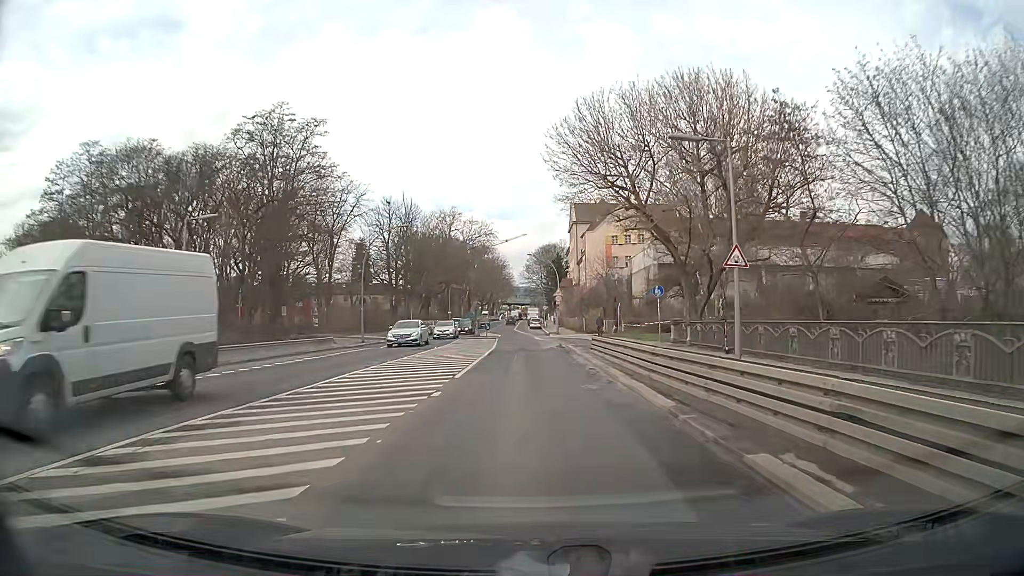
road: secondary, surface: asphalt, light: Day
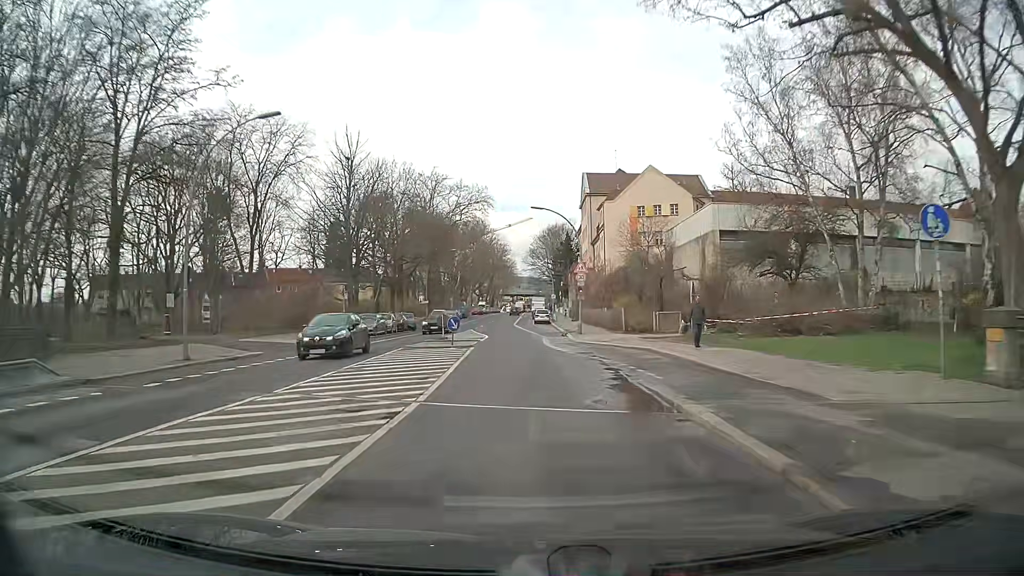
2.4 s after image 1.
(-0.1, +24.4) m; 0°
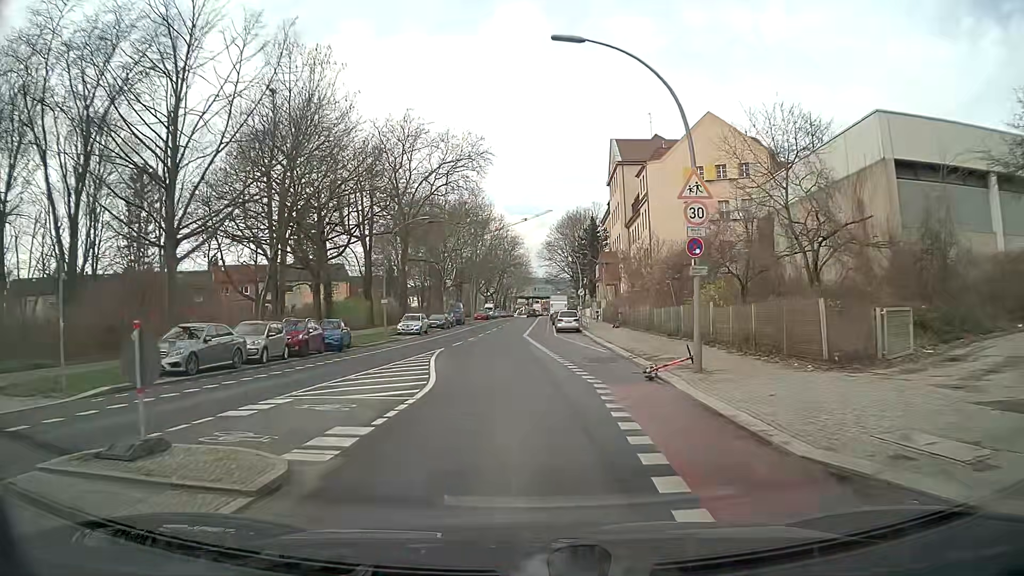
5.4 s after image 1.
(-0.2, +26.1) m; -2°
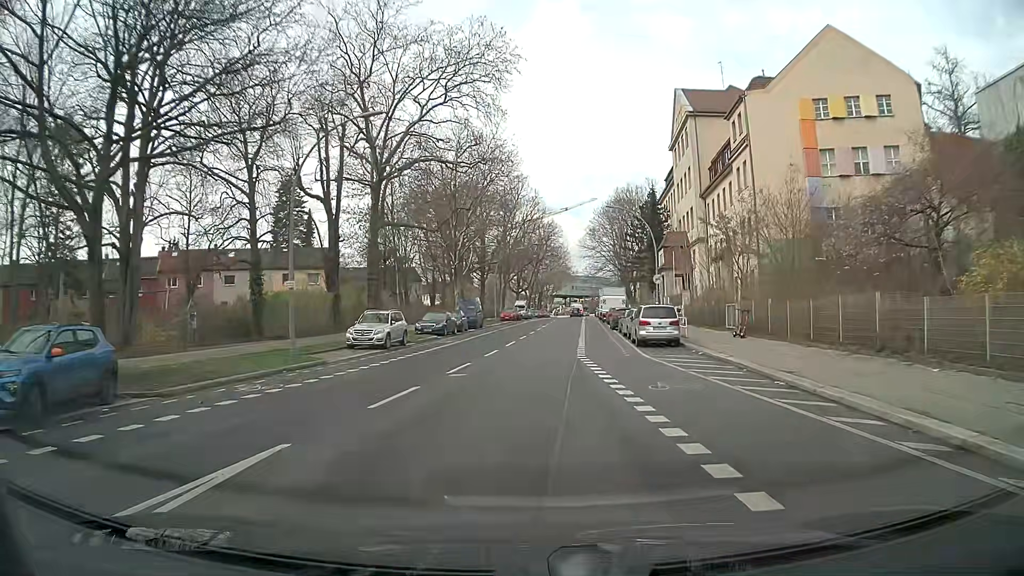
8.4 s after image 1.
(-0.7, +23.2) m; -3°
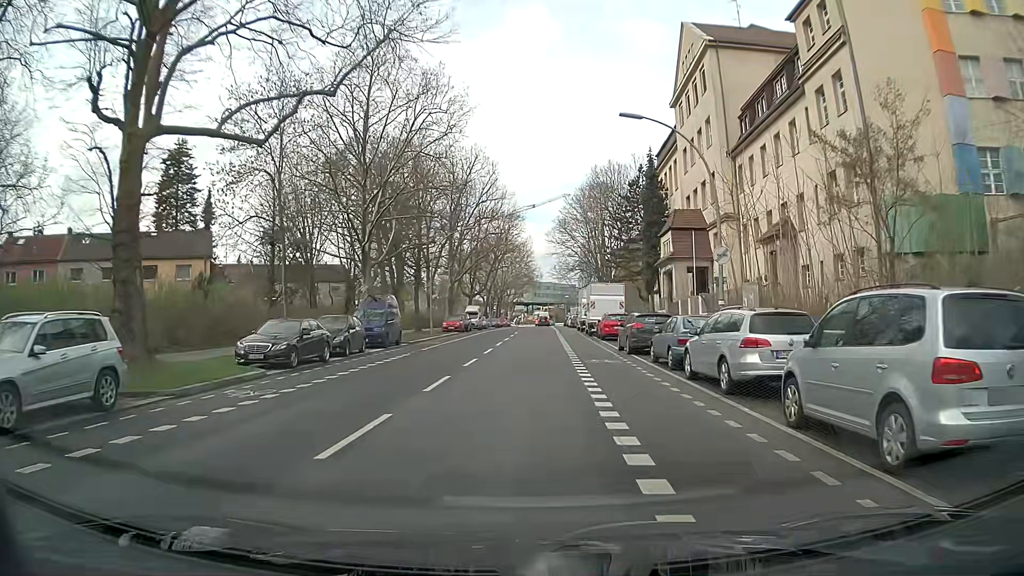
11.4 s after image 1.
(+0.7, +21.2) m; +4°
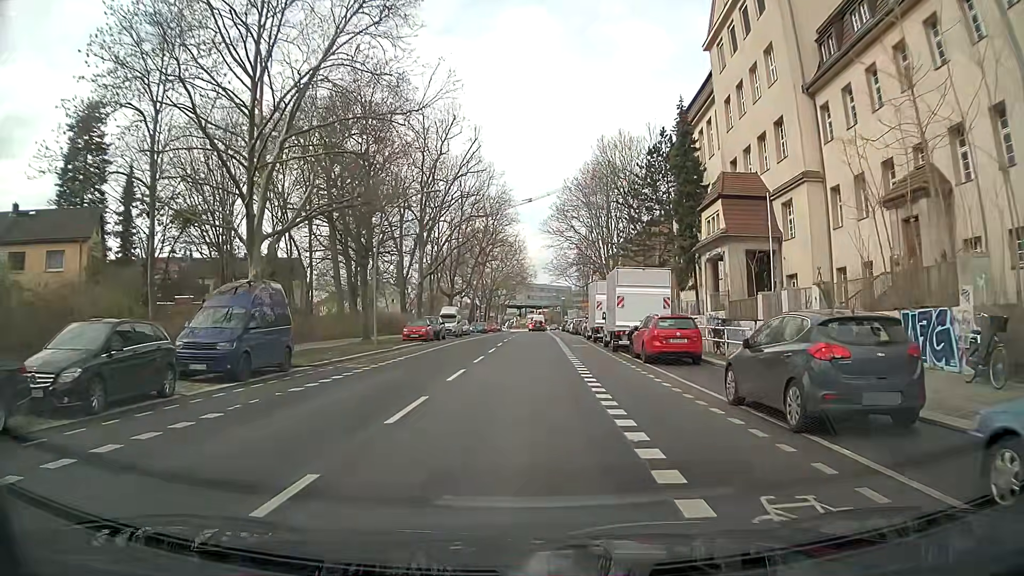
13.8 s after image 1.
(+0.1, +15.4) m; 0°
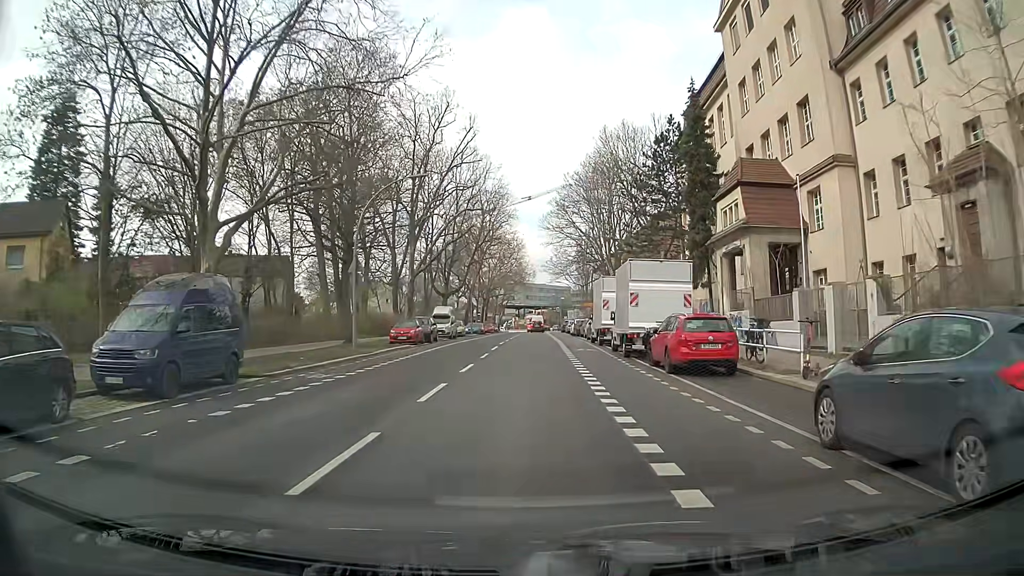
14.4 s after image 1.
(+0.1, +3.7) m; 0°
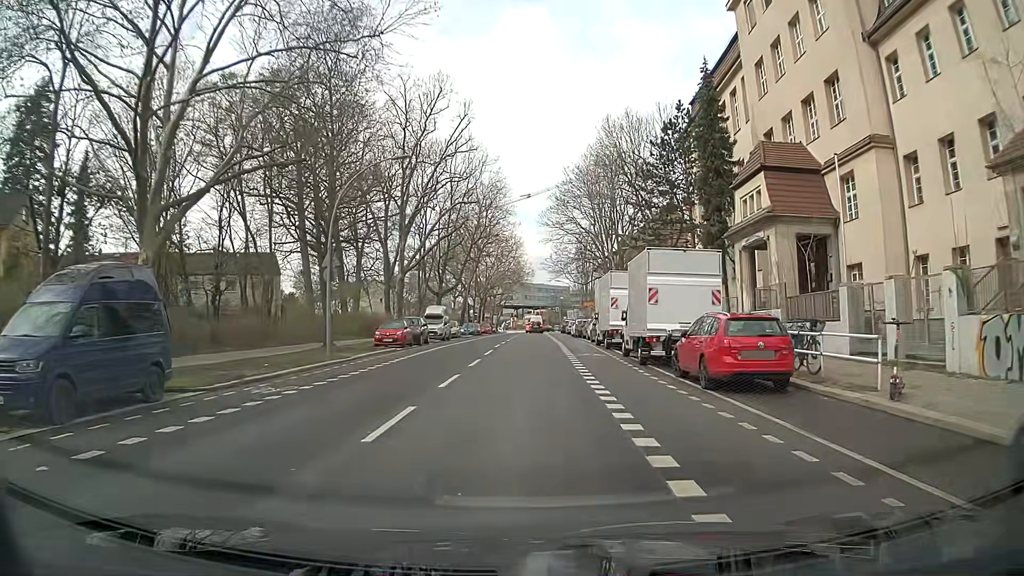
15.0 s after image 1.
(+0.1, +3.6) m; +2°
